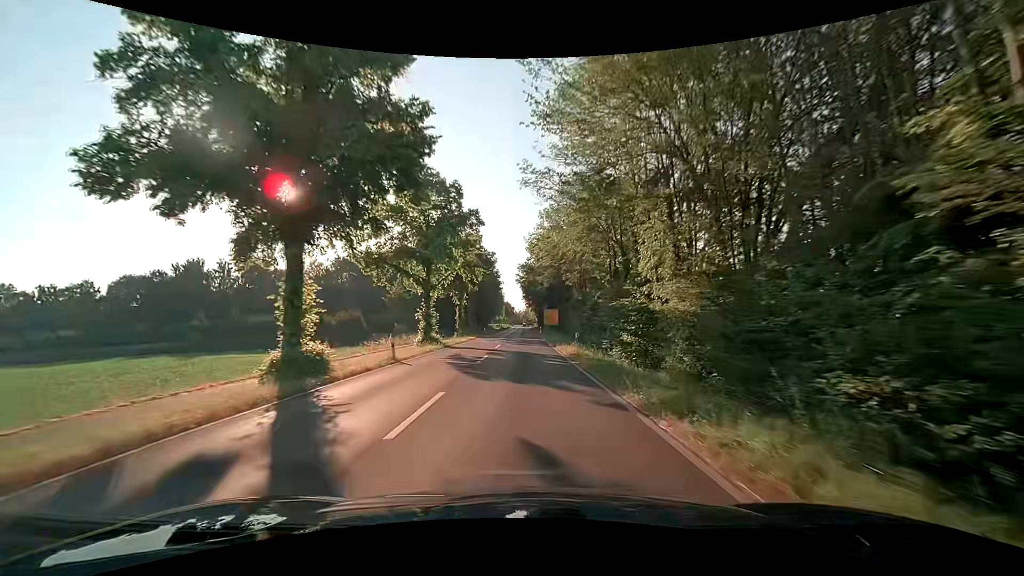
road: secondary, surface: asphalt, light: Day
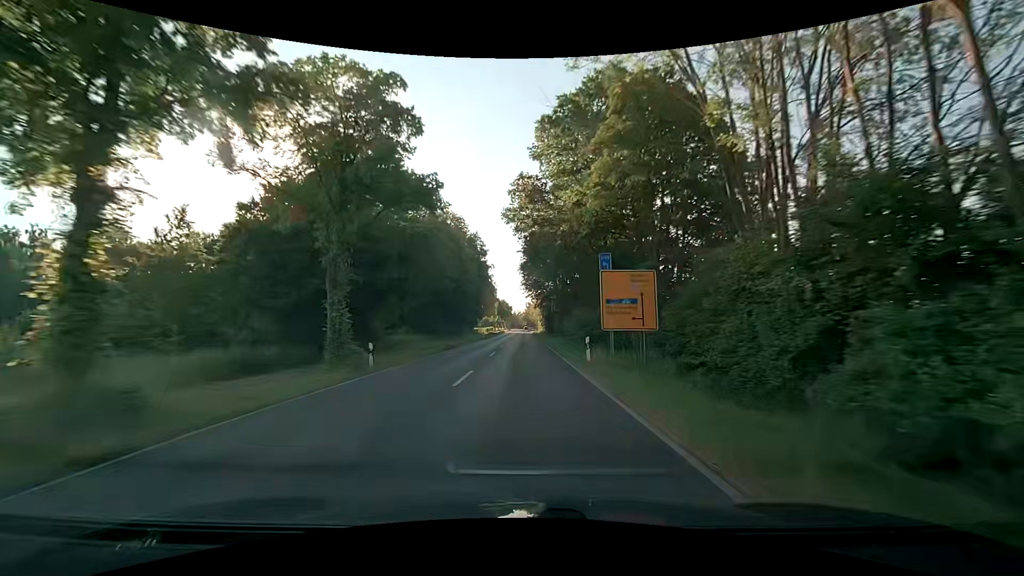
(-0.2, +53.6) m; 0°
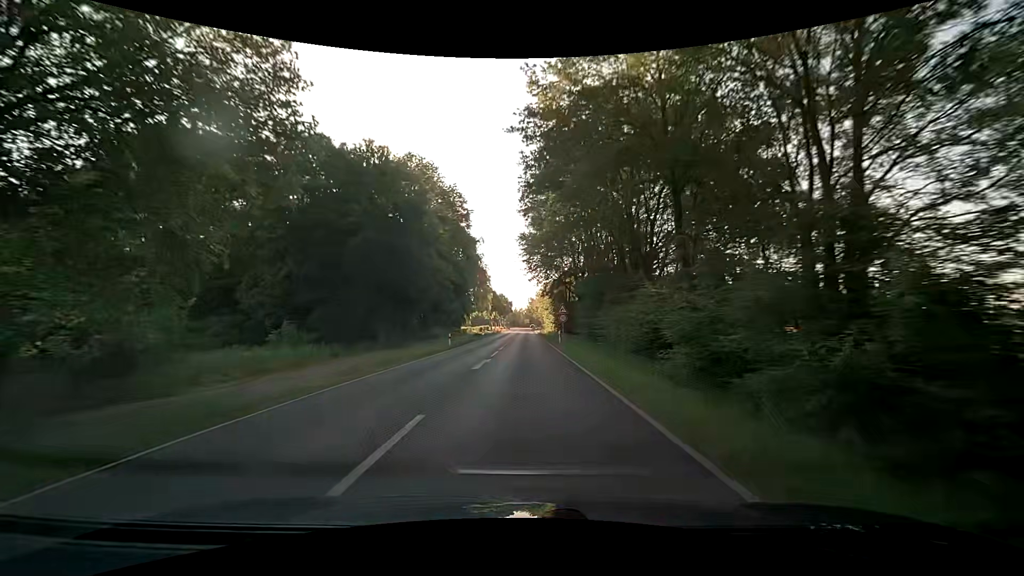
(0.0, +32.2) m; -1°
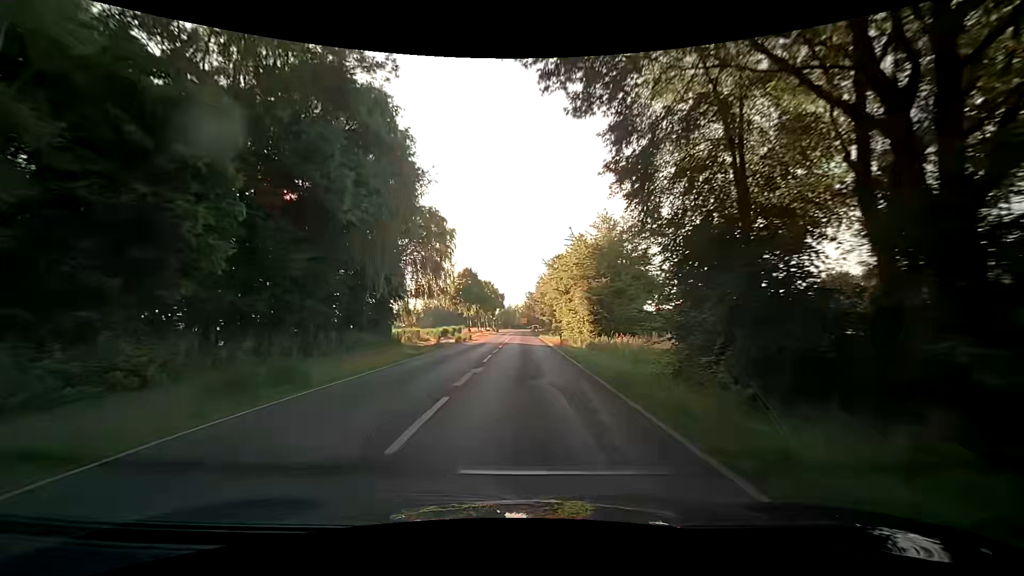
(+0.4, +53.6) m; +1°
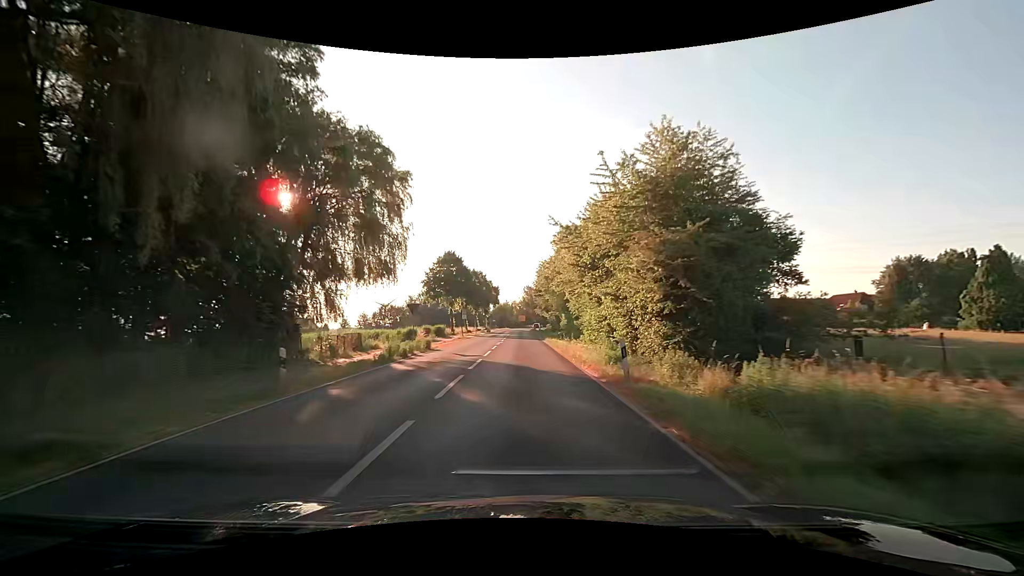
(+0.1, +21.2) m; 0°
(0, +10) (0, +20) (0, +30) (0, +40) (0, +50) (0, +60) (0, +70) (0, +80) (-1, +90) (-1, +100) m
